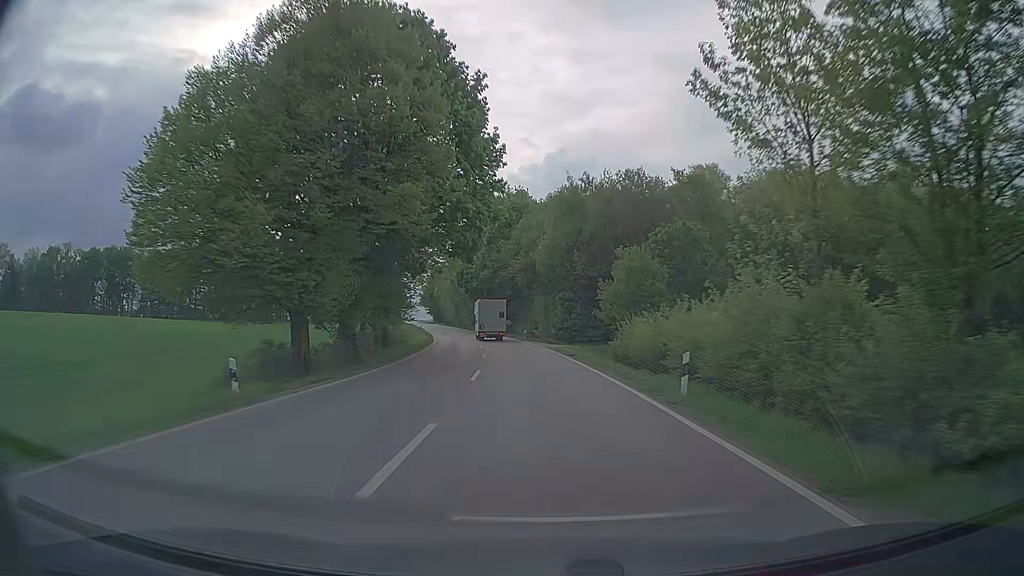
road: secondary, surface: asphalt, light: Day
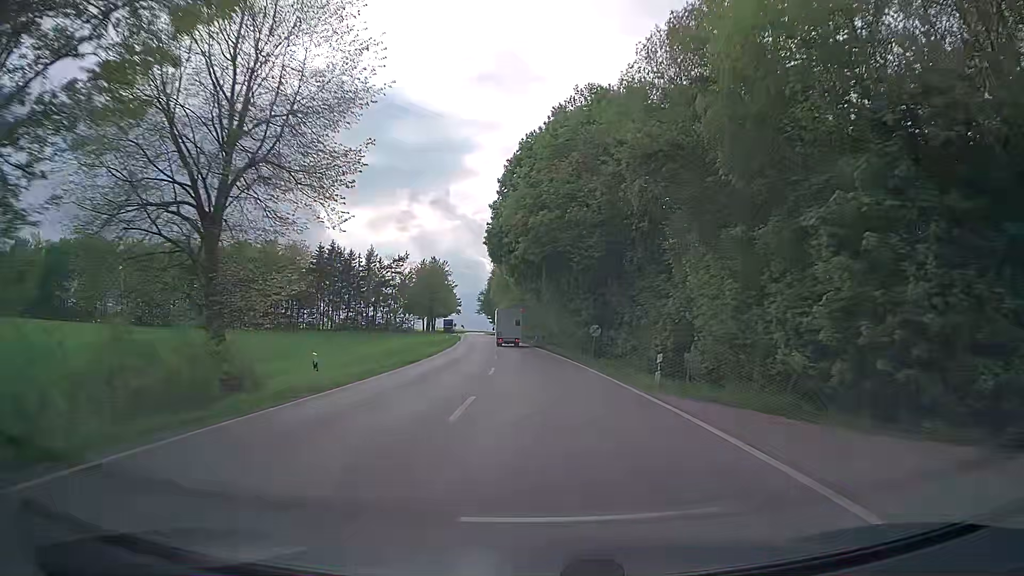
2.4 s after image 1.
(-2.6, +43.4) m; -7°
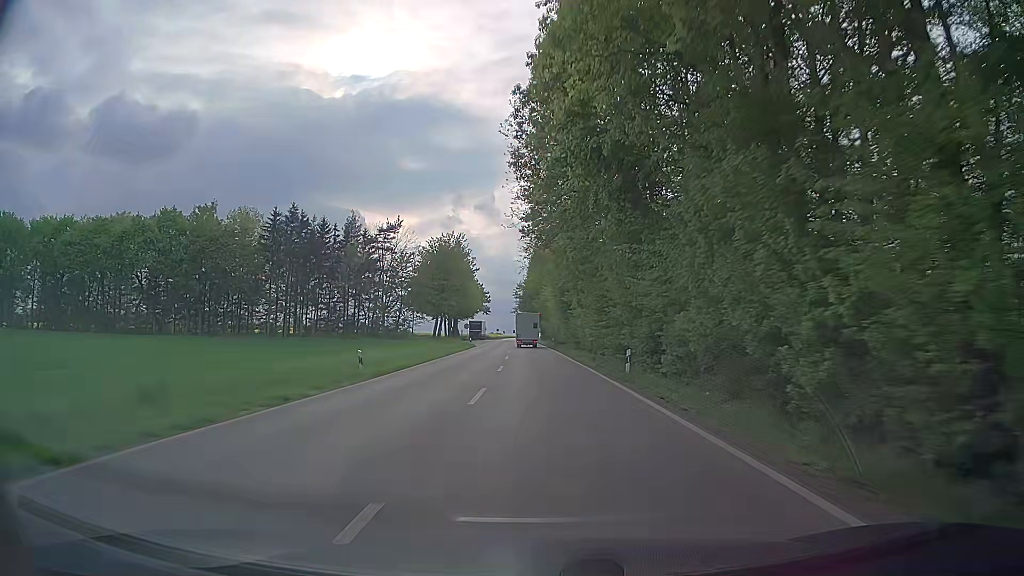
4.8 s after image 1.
(-1.7, +45.4) m; -4°
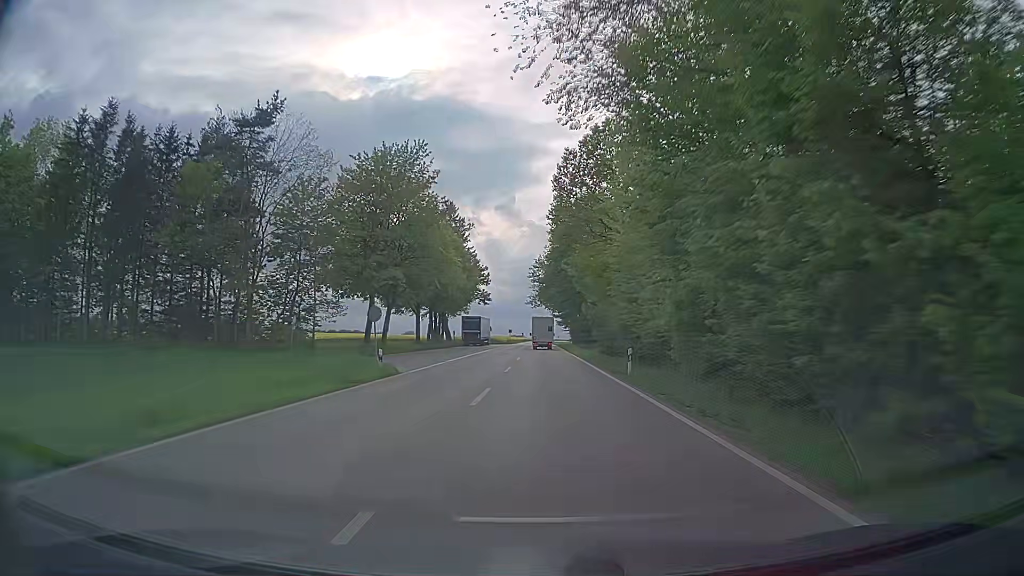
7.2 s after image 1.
(-0.9, +48.6) m; -2°
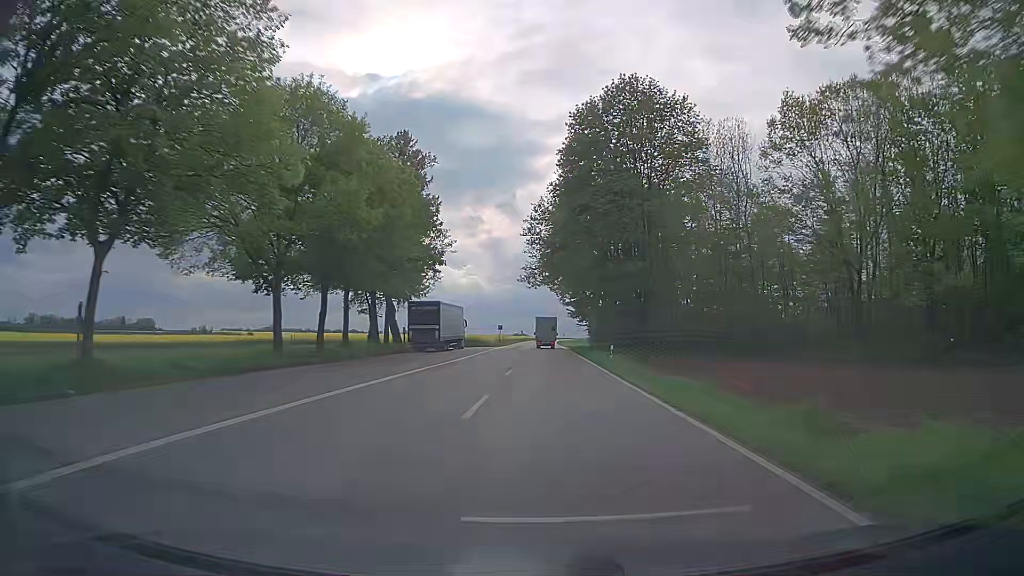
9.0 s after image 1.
(-0.1, +38.3) m; 0°
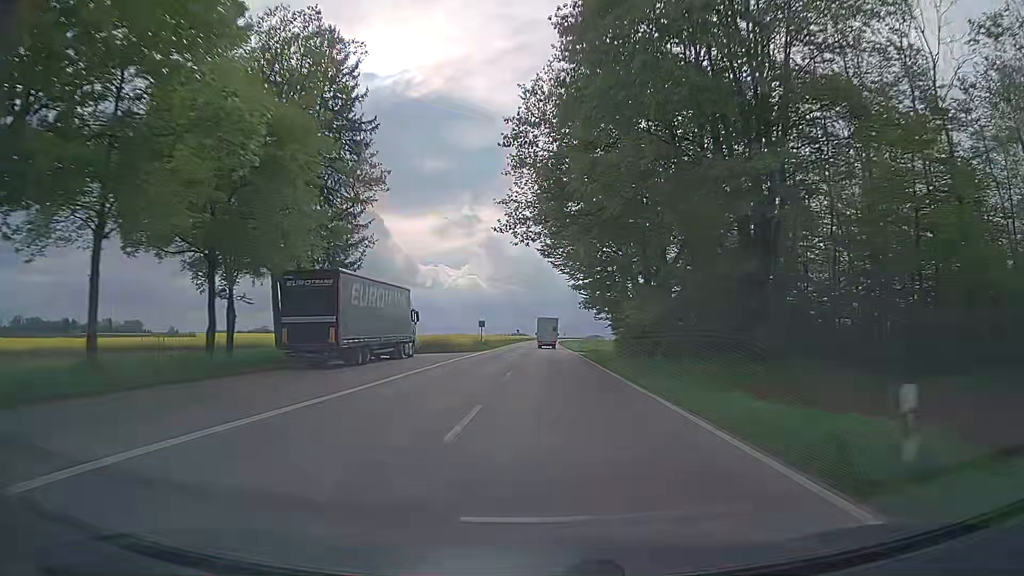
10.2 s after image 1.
(-0.1, +26.3) m; 0°
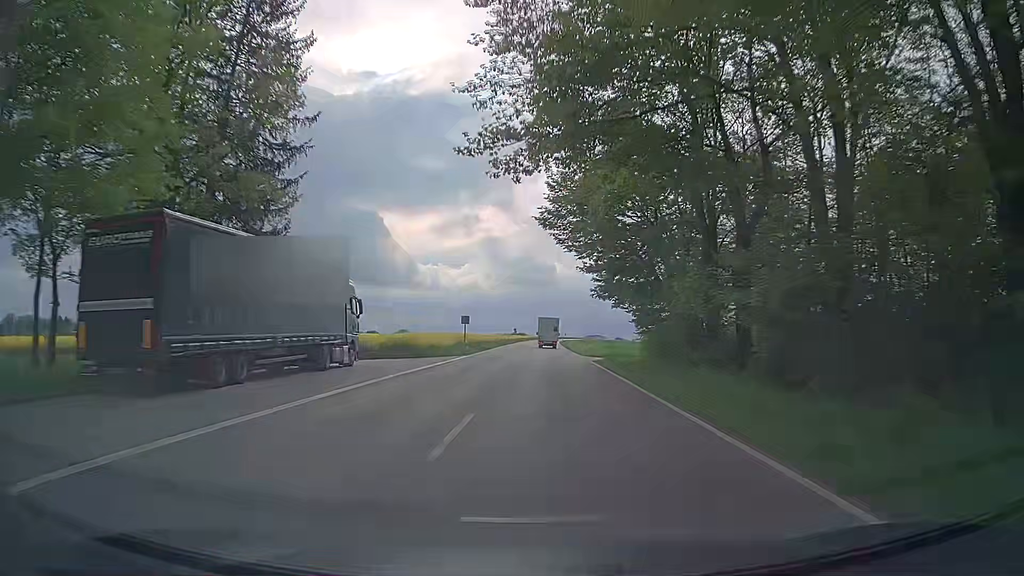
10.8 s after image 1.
(0.0, +13.4) m; 0°
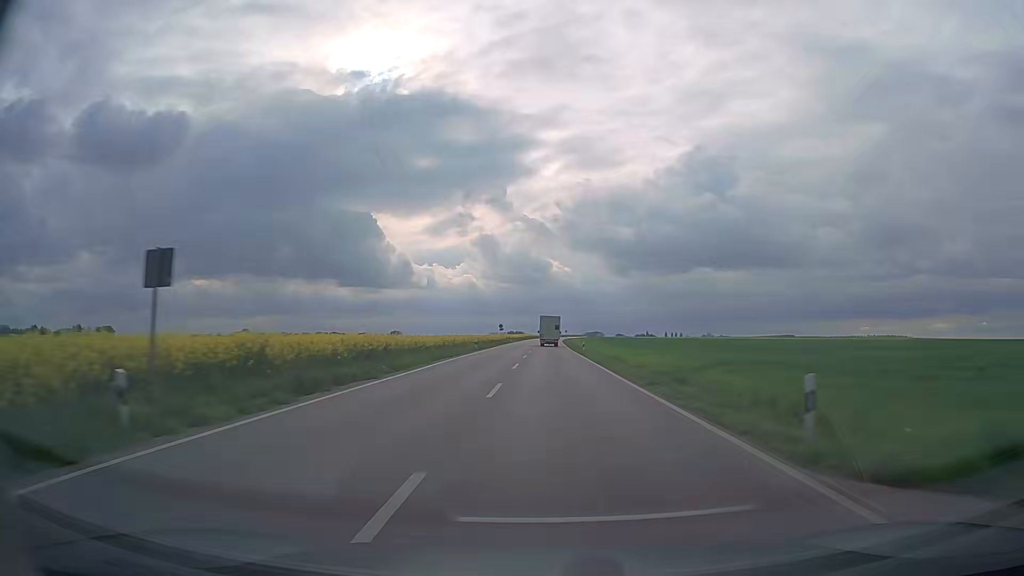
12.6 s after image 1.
(+0.1, +41.0) m; 0°
(0, +10) (0, +20) (0, +30) (0, +40) (0, +50) (0, +60) (0, +70) (0, +80) (0, +90) (+1, +100) m
